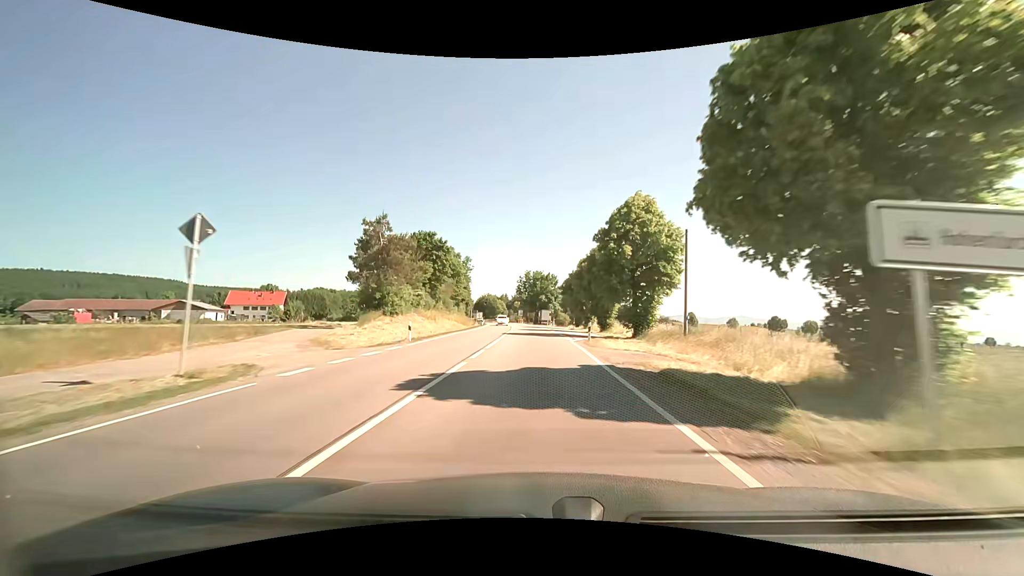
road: primary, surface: asphalt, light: Day
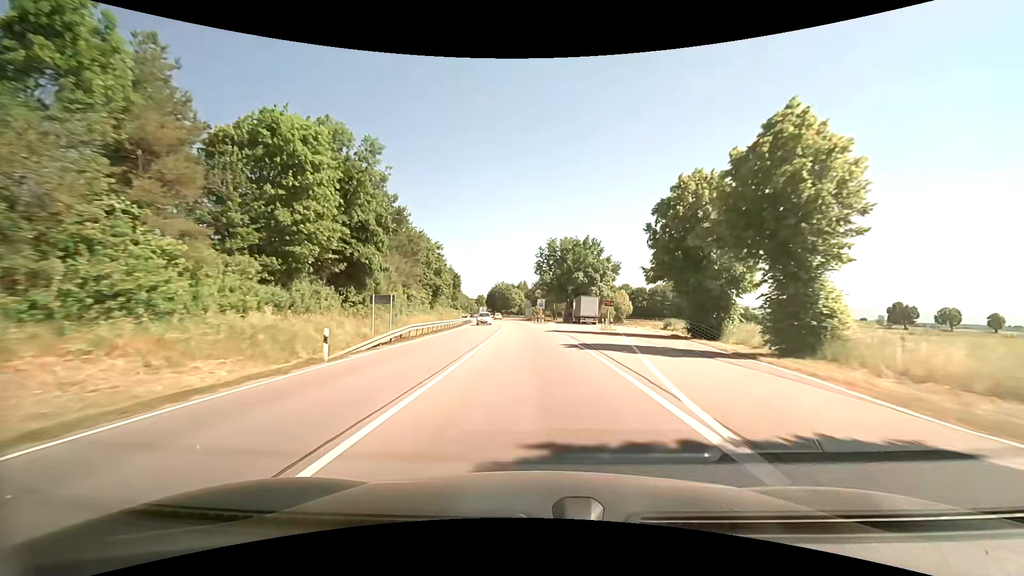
(-1.9, +64.0) m; -4°
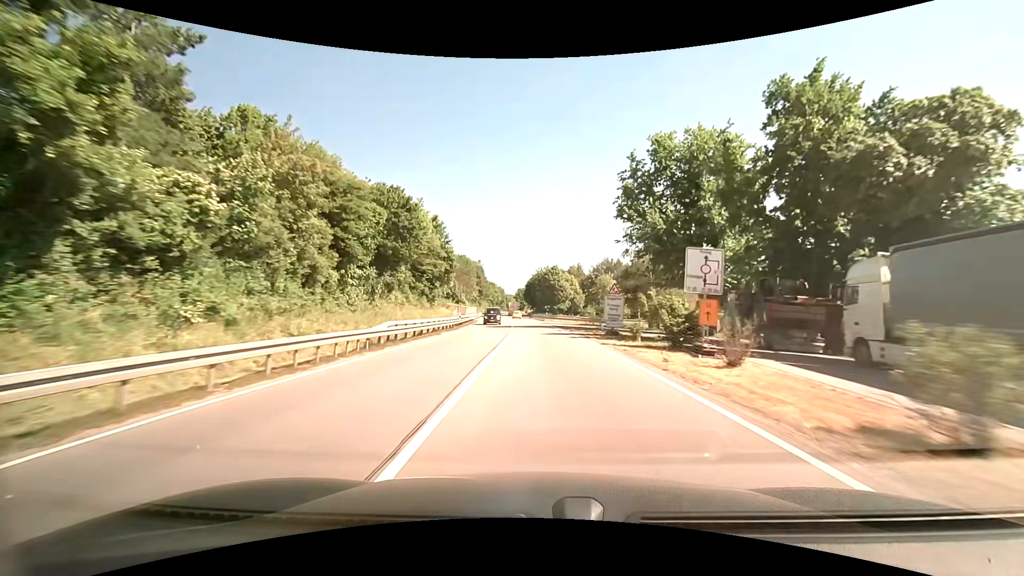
(-3.4, +65.8) m; -5°
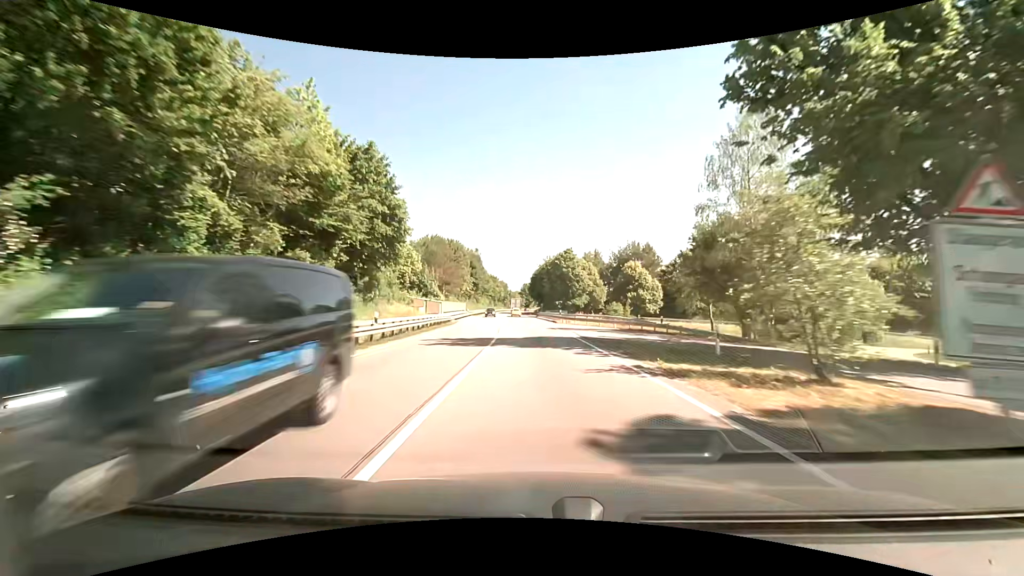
(-0.7, +26.2) m; -2°
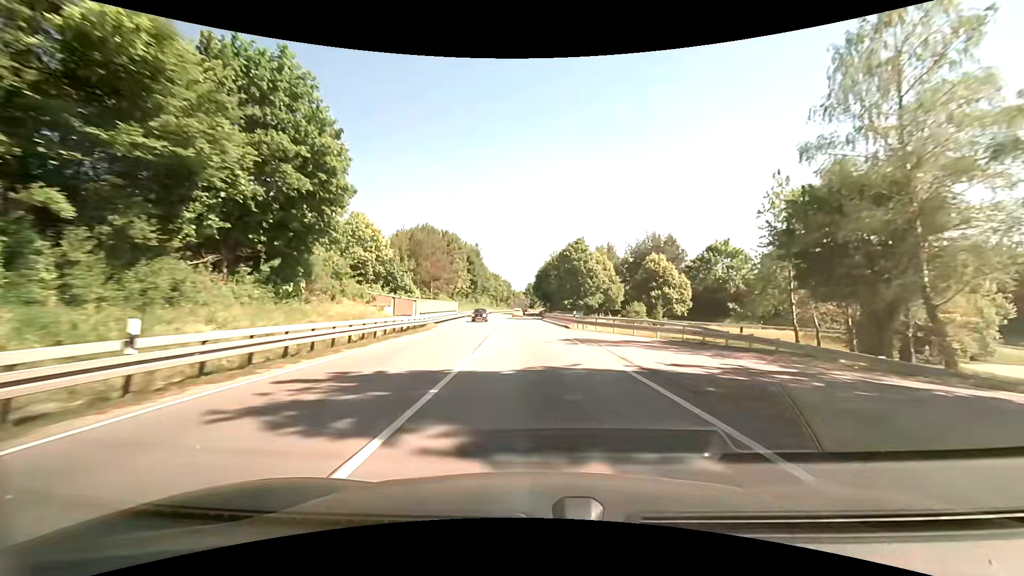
(+0.1, +13.0) m; 0°
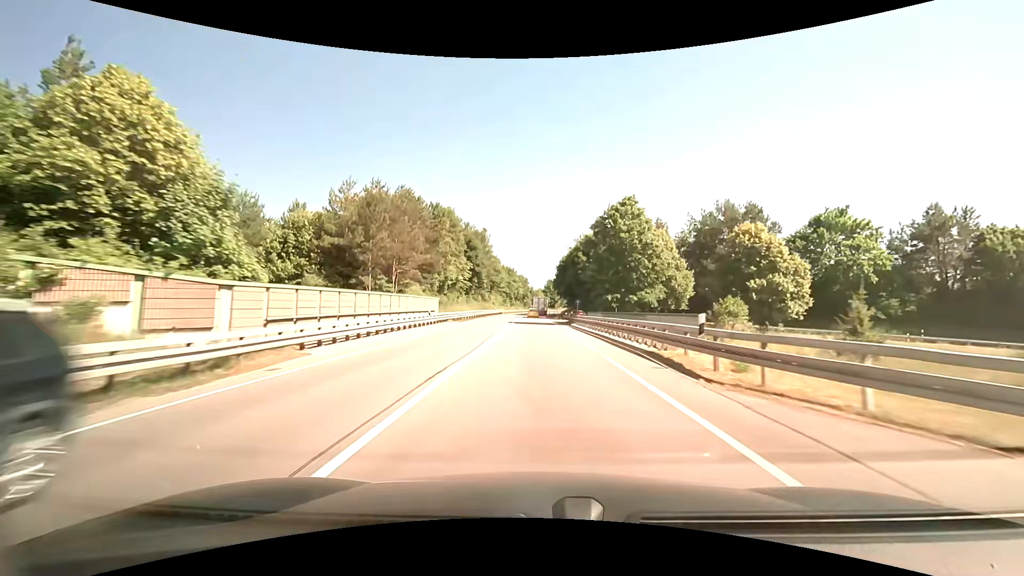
(+0.1, +25.9) m; -1°
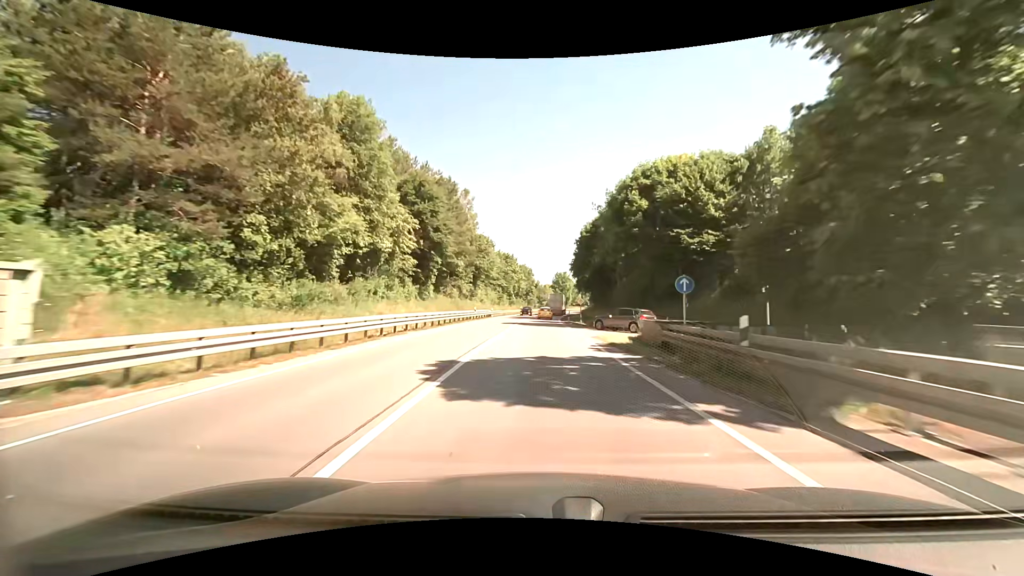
(-0.9, +37.8) m; -2°
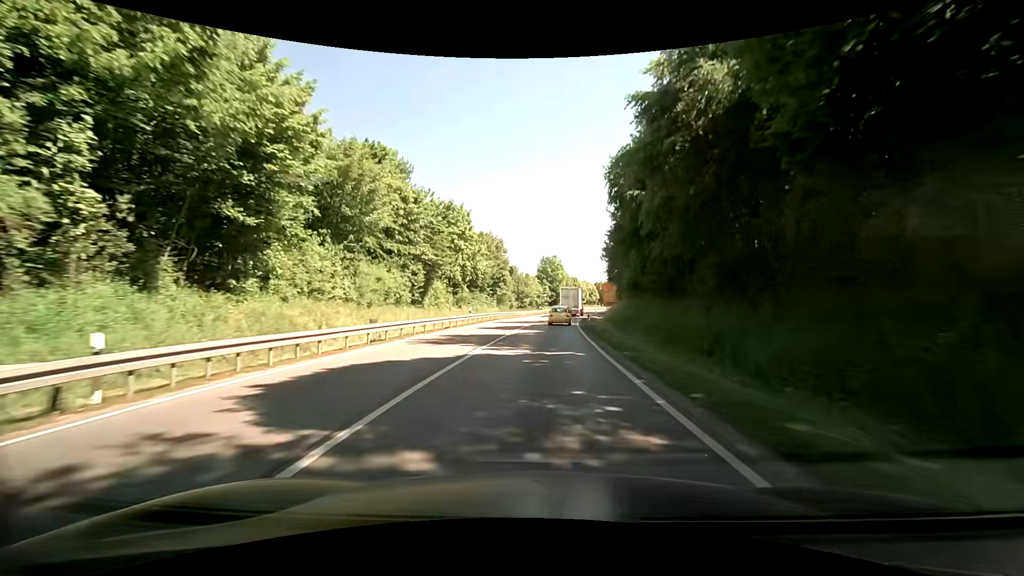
(+0.8, +57.4) m; 0°
(0, +10) (0, +20) (0, +30) (+1, +40) (+1, +50) (+2, +60) (+4, +70) (+5, +80) (+7, +90) (+9, +99) m
